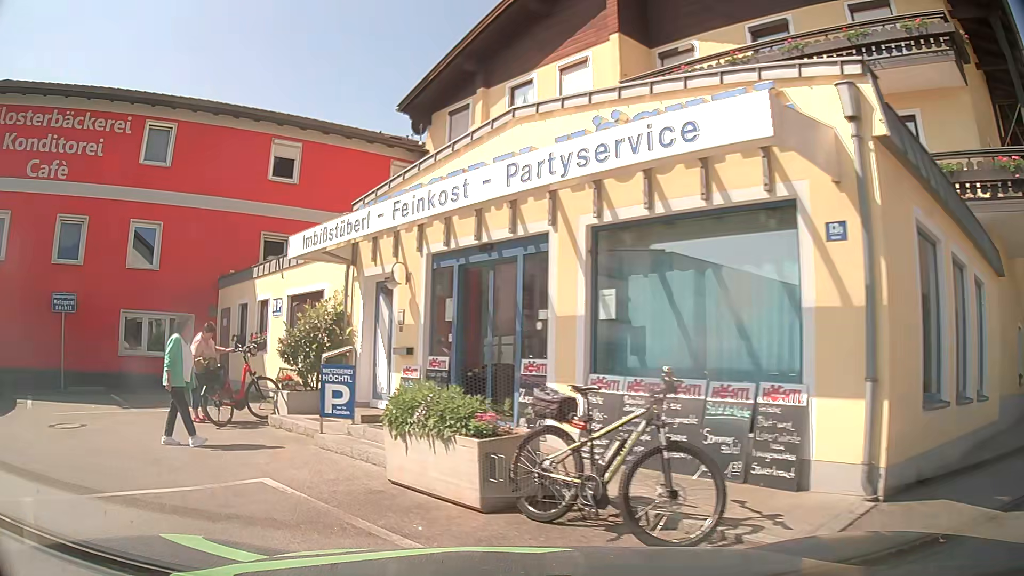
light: Day
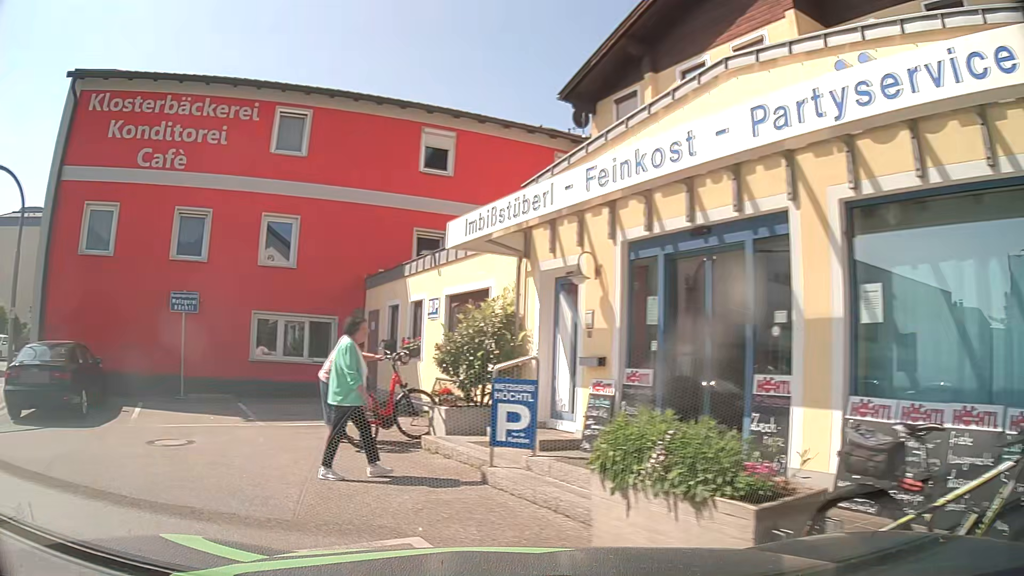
(-0.2, +1.9) m; -14°
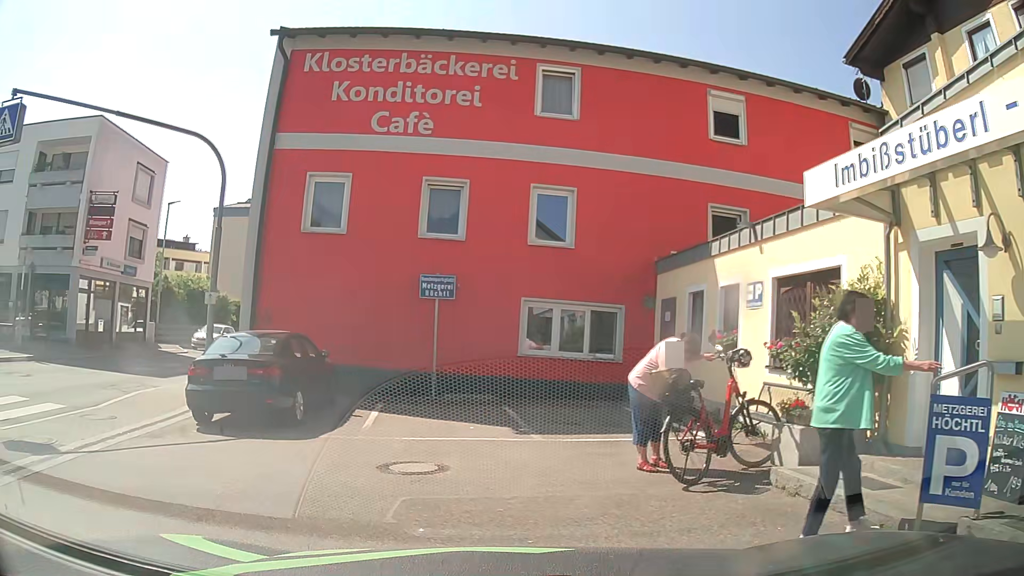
(-0.5, +2.5) m; -21°
